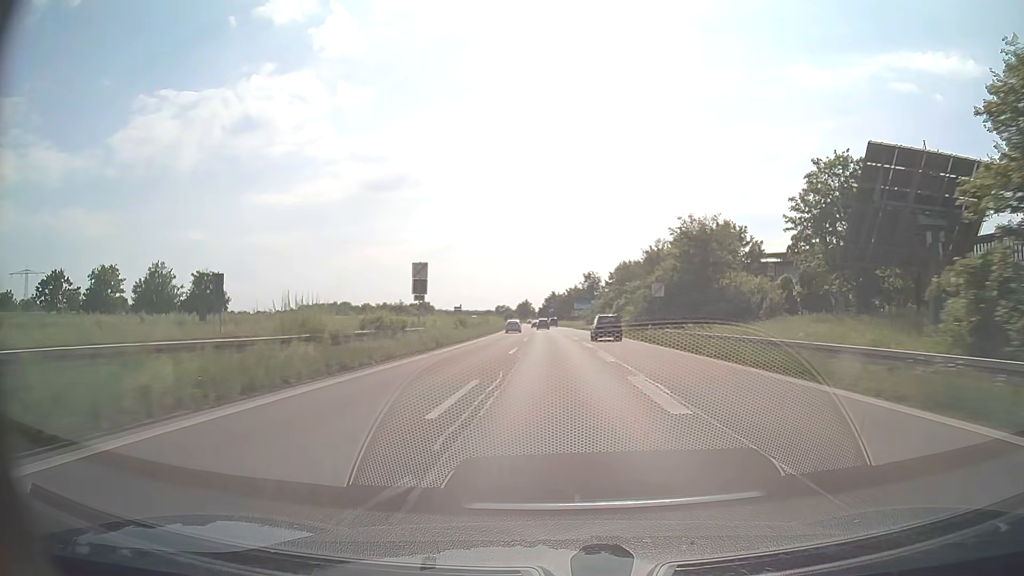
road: trunk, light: Day
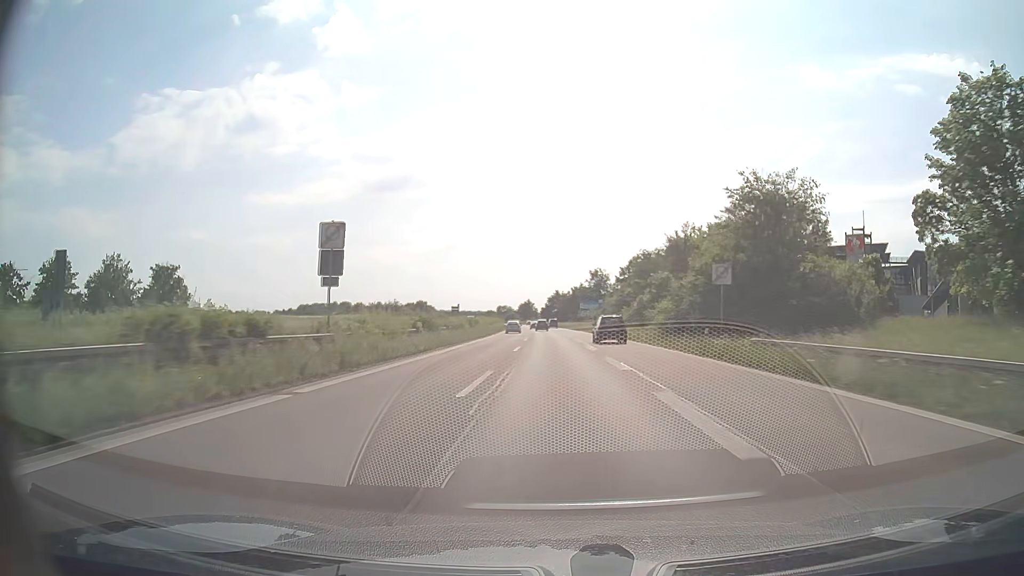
(0.0, +15.3) m; 0°
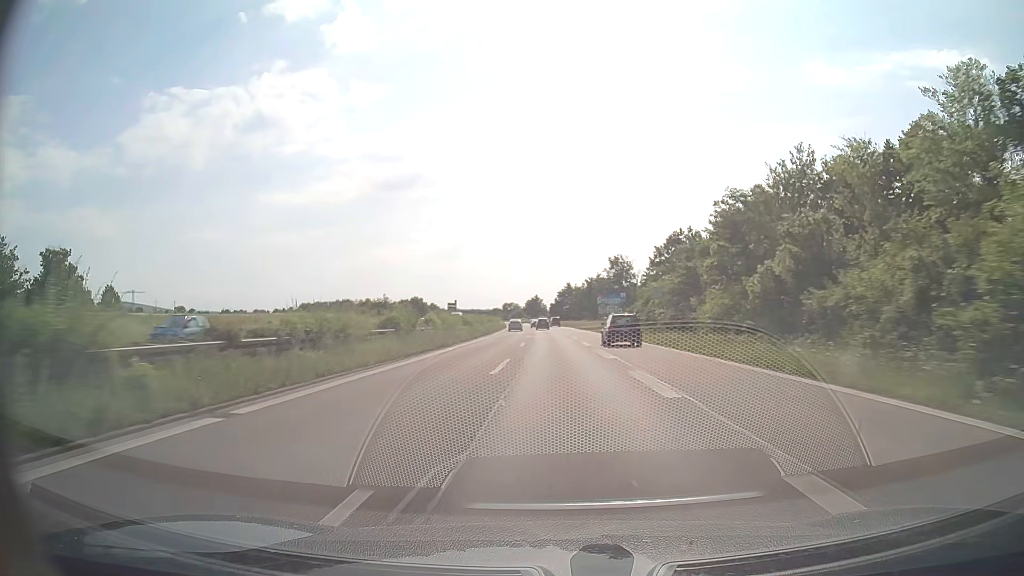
(-0.2, +30.8) m; -1°
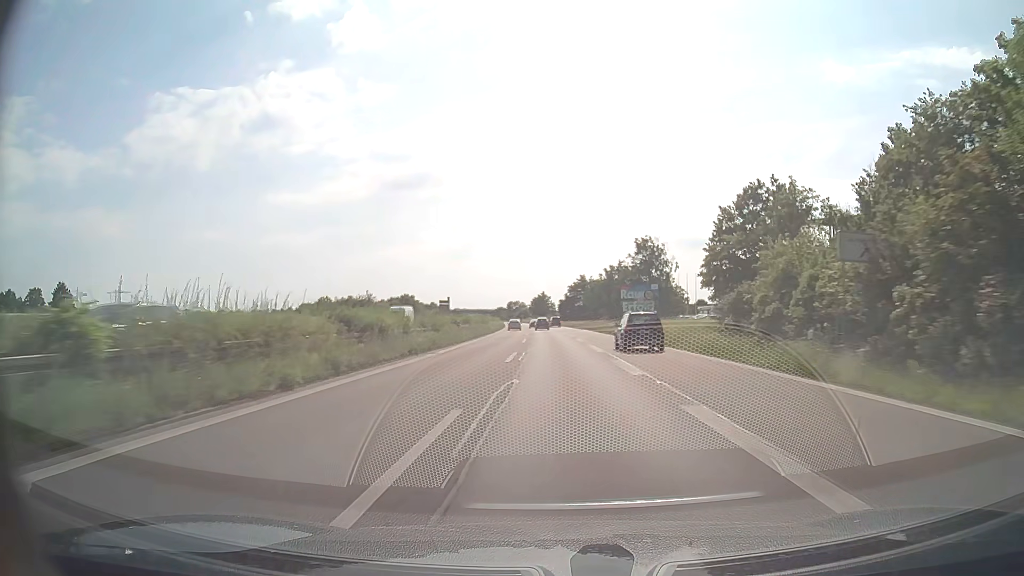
(-0.2, +31.0) m; -1°
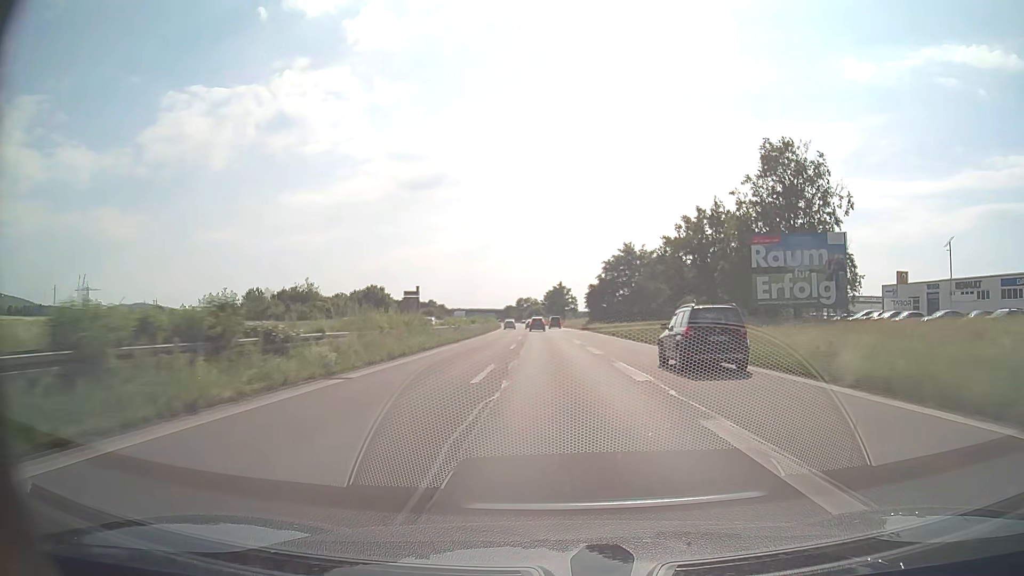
(-0.8, +61.4) m; -2°
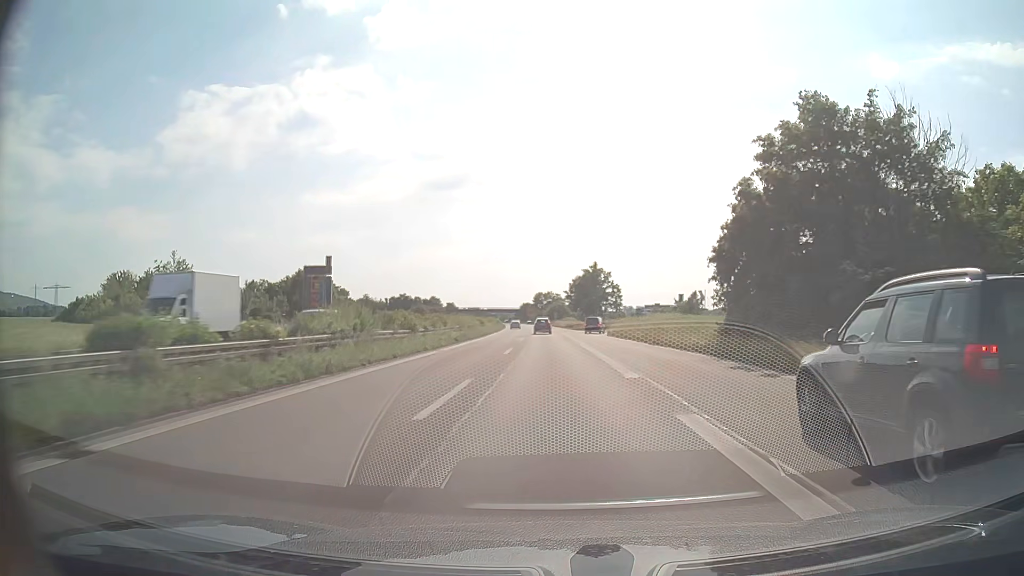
(-0.5, +59.1) m; -1°
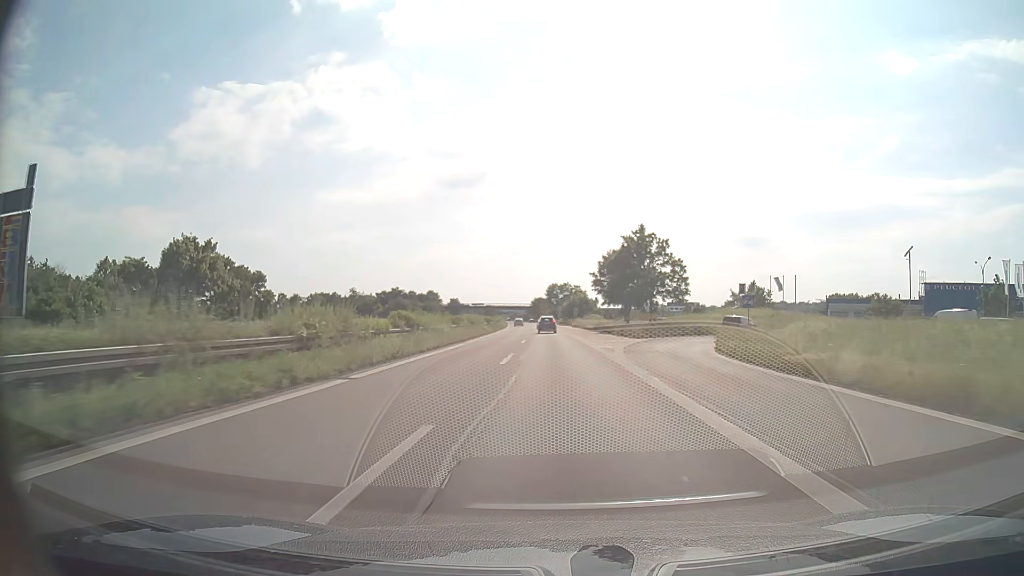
(-0.6, +42.7) m; -2°
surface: asphalt
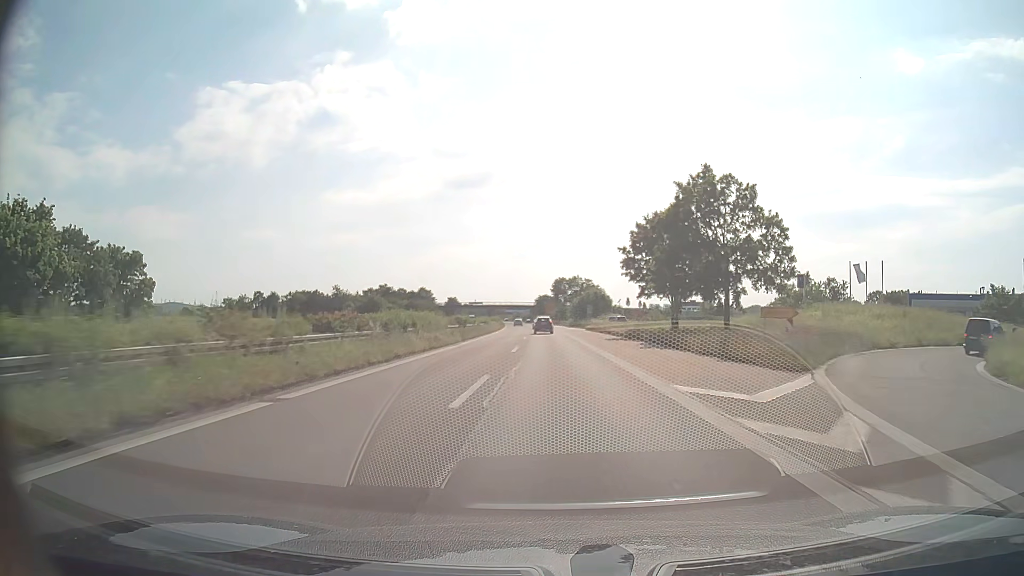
(-0.1, +28.1) m; 0°
(0, +10) (0, +20) (0, +30) (0, +40) (-1, +50) (-1, +60) (-1, +70) (-2, +80) (-2, +90) (-3, +100) m
